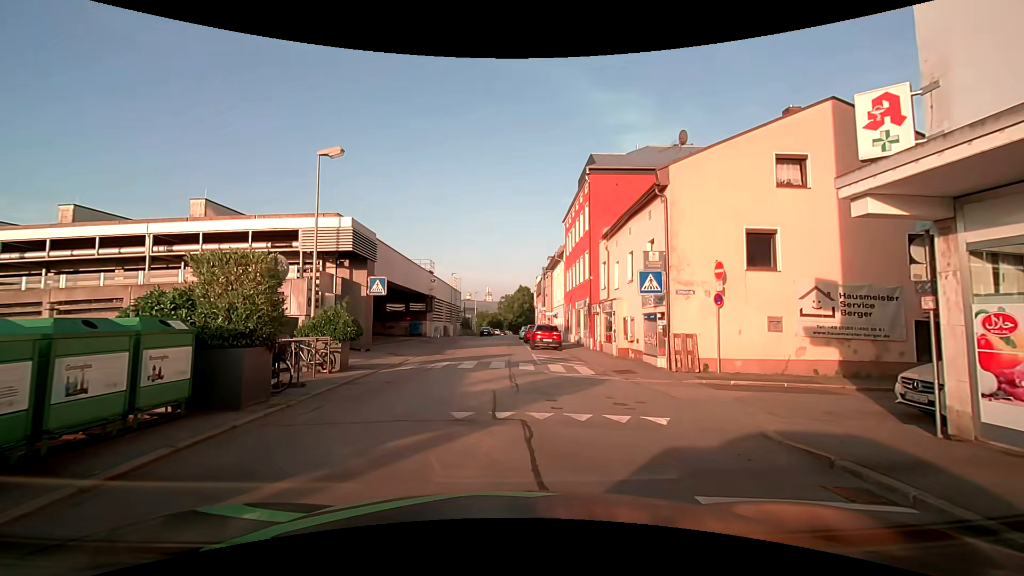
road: residential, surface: asphalt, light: Day
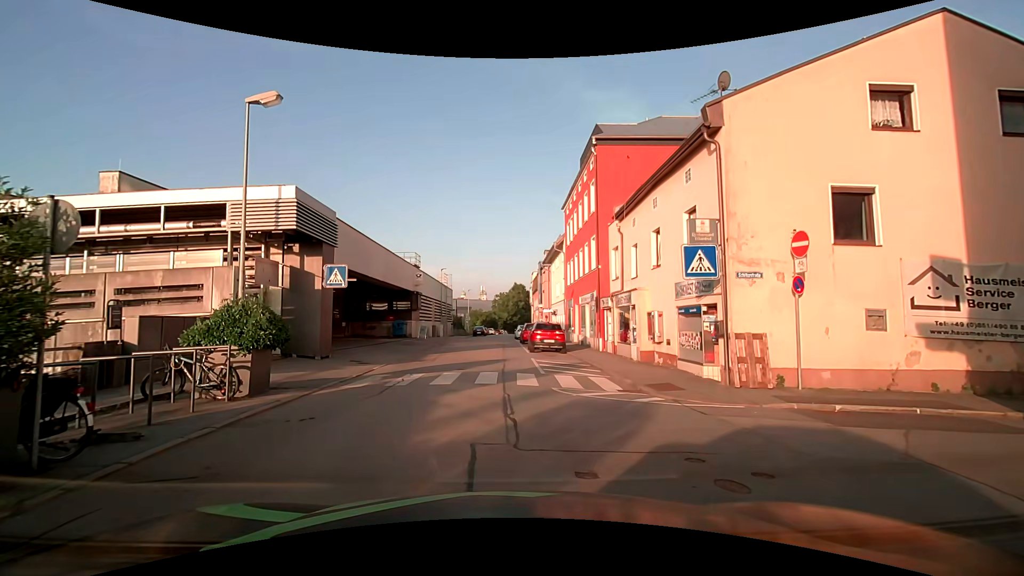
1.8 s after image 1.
(-0.2, +4.6) m; +2°
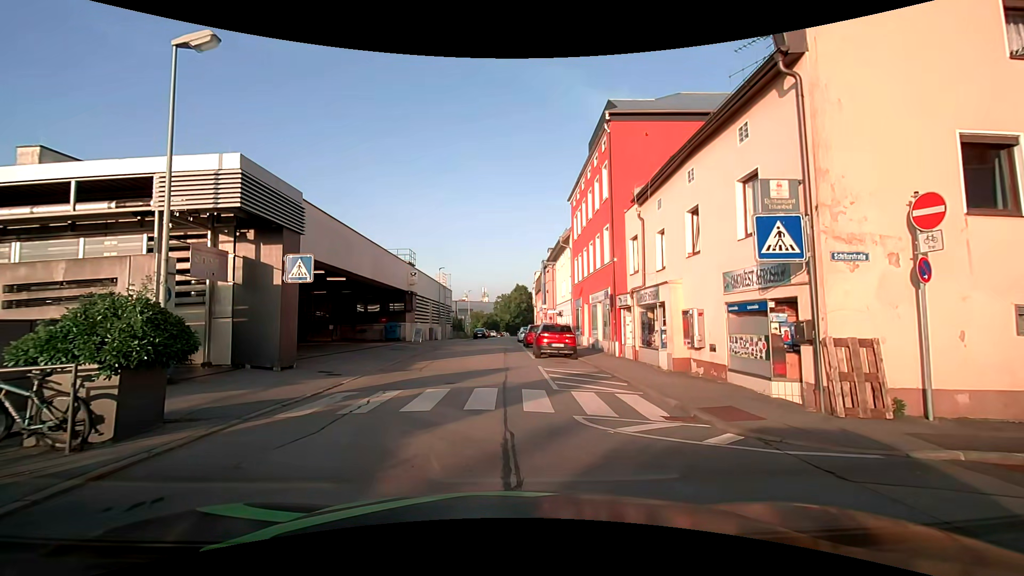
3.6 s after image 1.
(-0.2, +3.3) m; -2°
